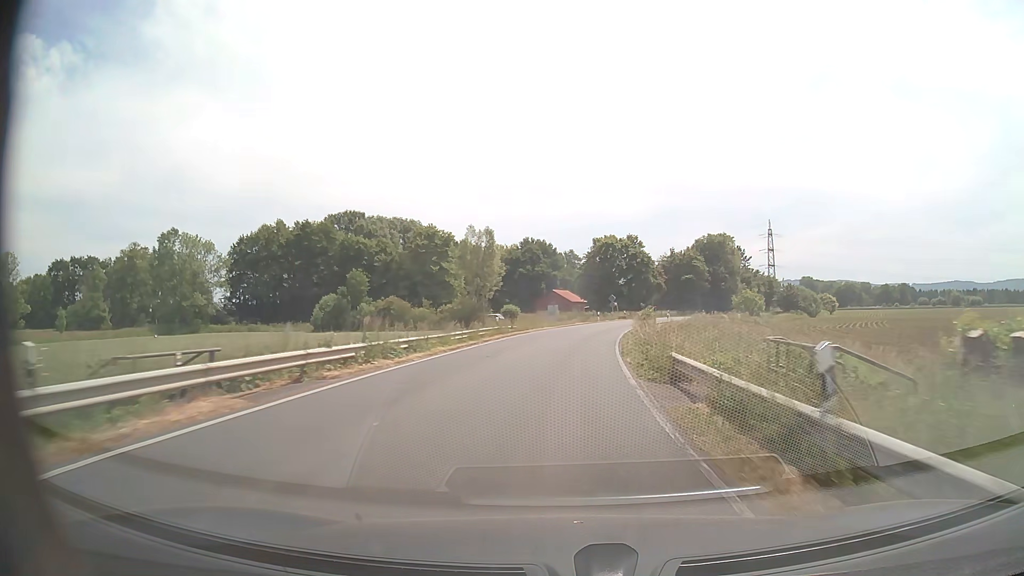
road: secondary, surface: asphalt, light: Day
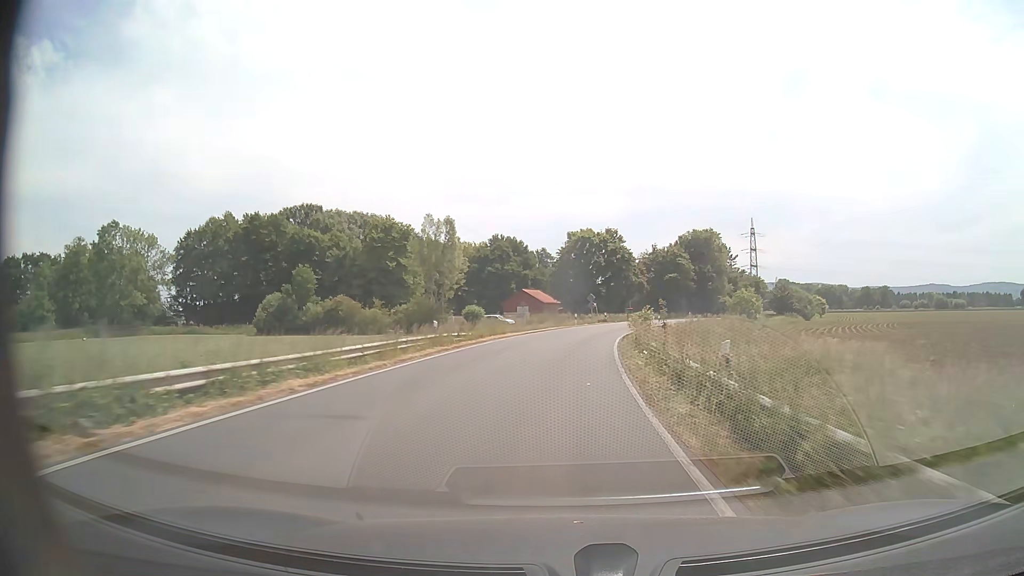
(+0.2, +11.6) m; +2°
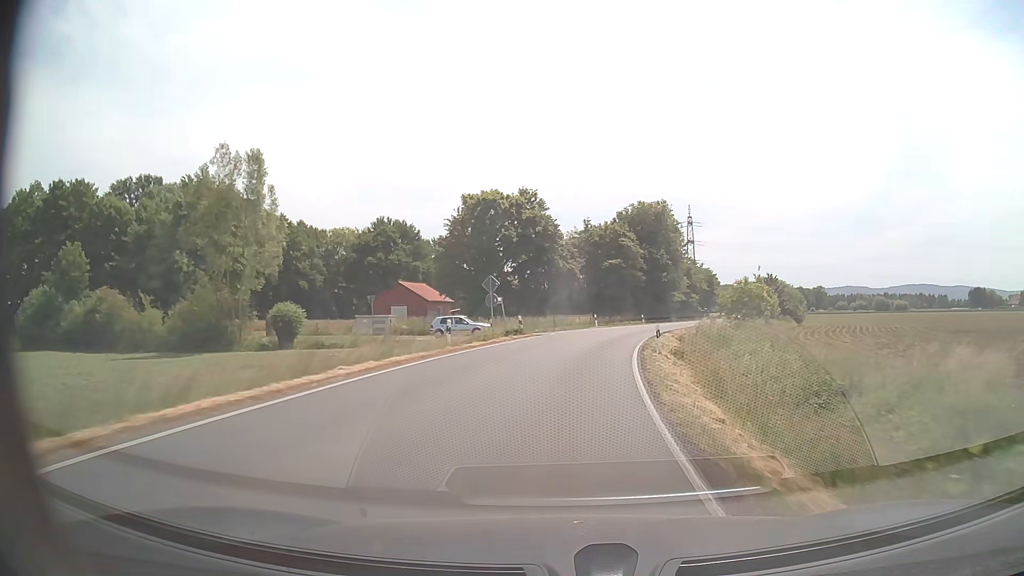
(+2.1, +34.7) m; +7°
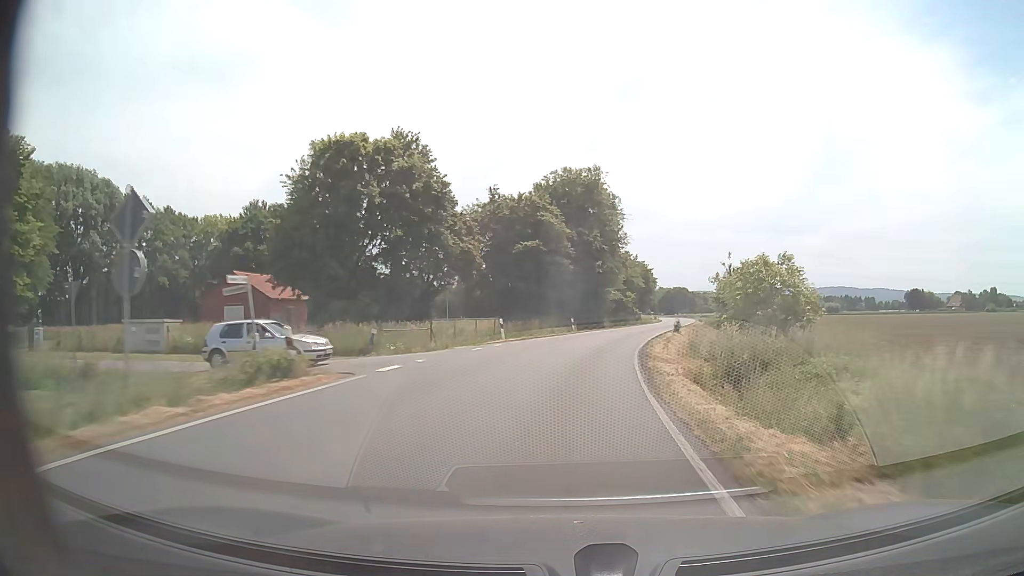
(+1.5, +23.1) m; +7°
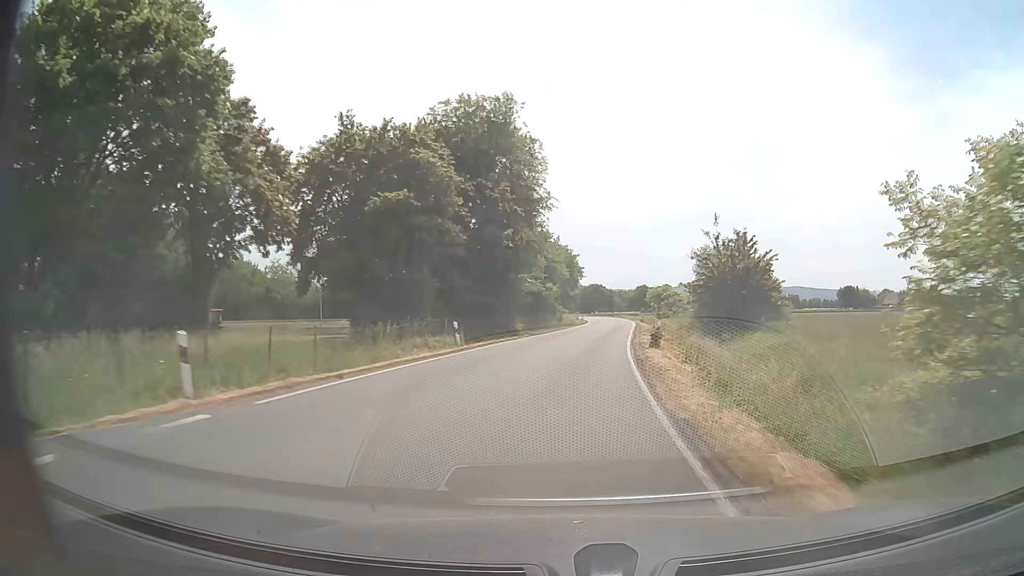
(+1.5, +23.1) m; +7°
(0, +10) (+1, +20) (+2, +30) (+3, +40) (+4, +50) (+5, +60) (+6, +70) (+7, +80) (+8, +90) (+9, +100) m
